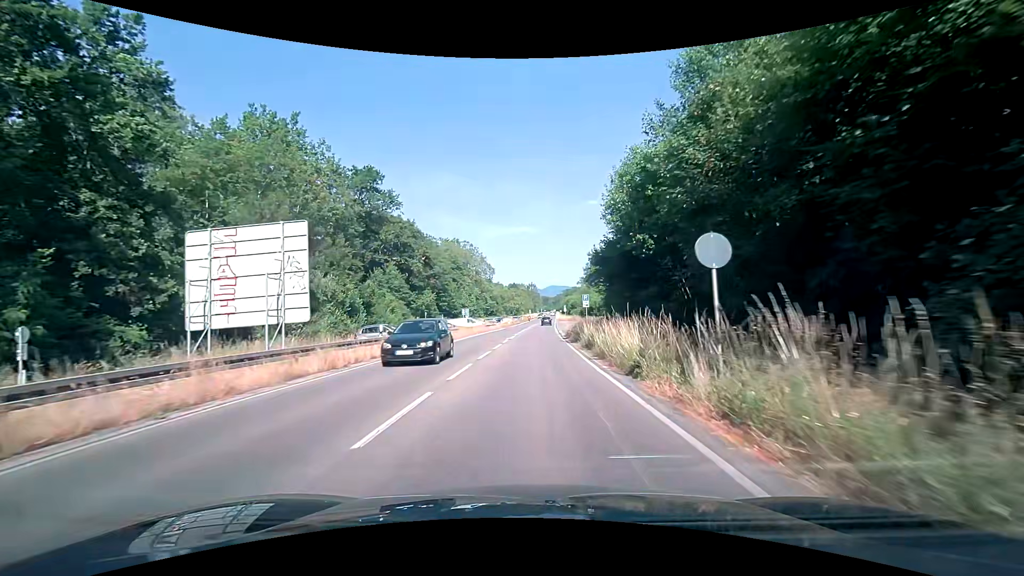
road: primary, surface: asphalt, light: Day
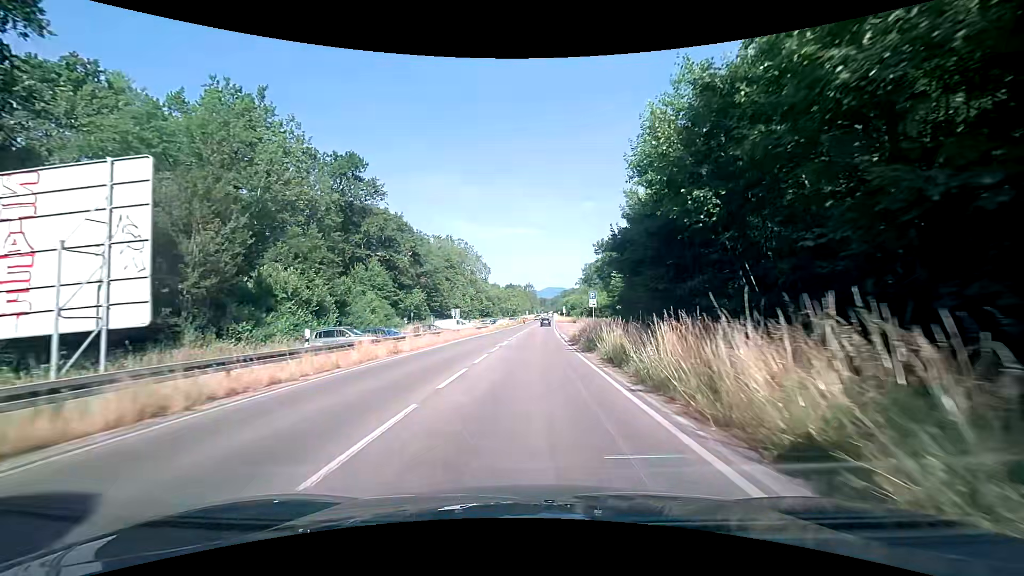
(0.0, +7.2) m; 0°
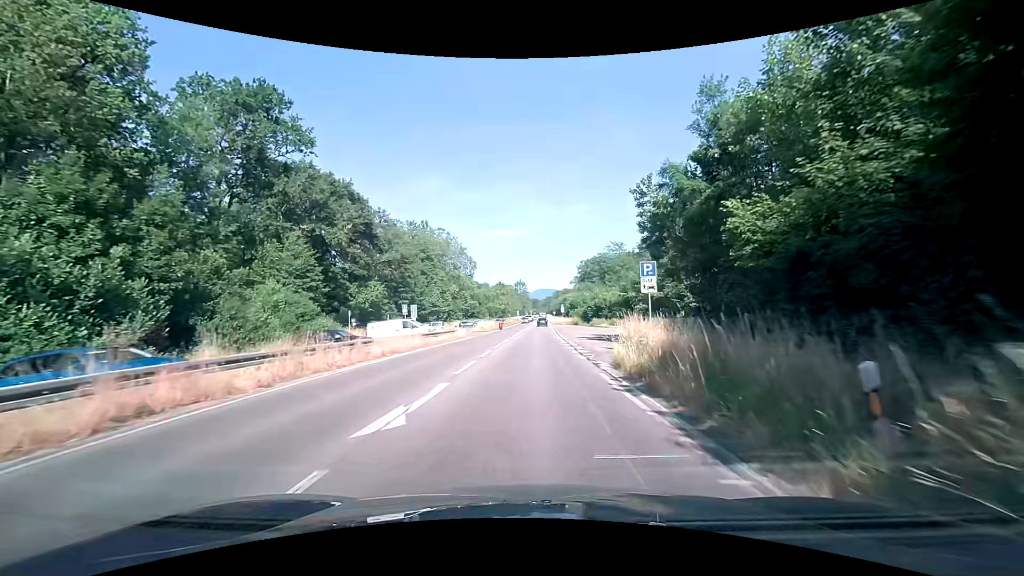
(+0.2, +21.6) m; +1°
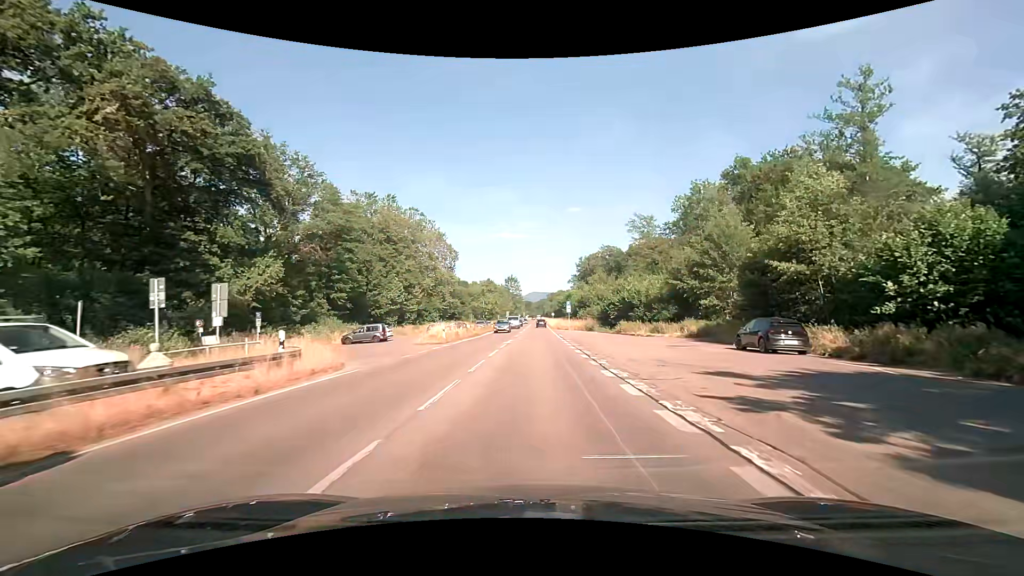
(+0.3, +28.8) m; +1°
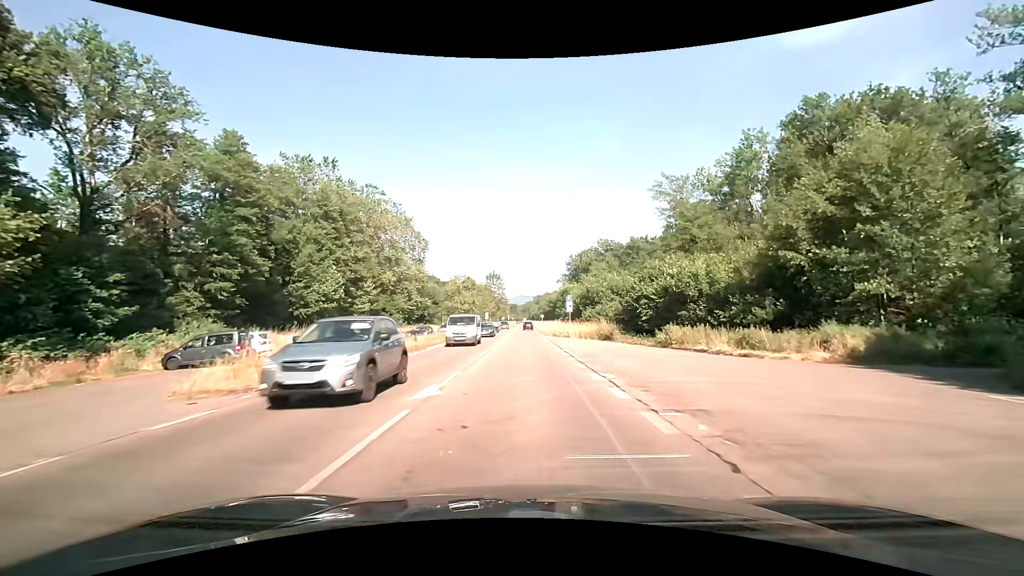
(+0.4, +21.9) m; +2°
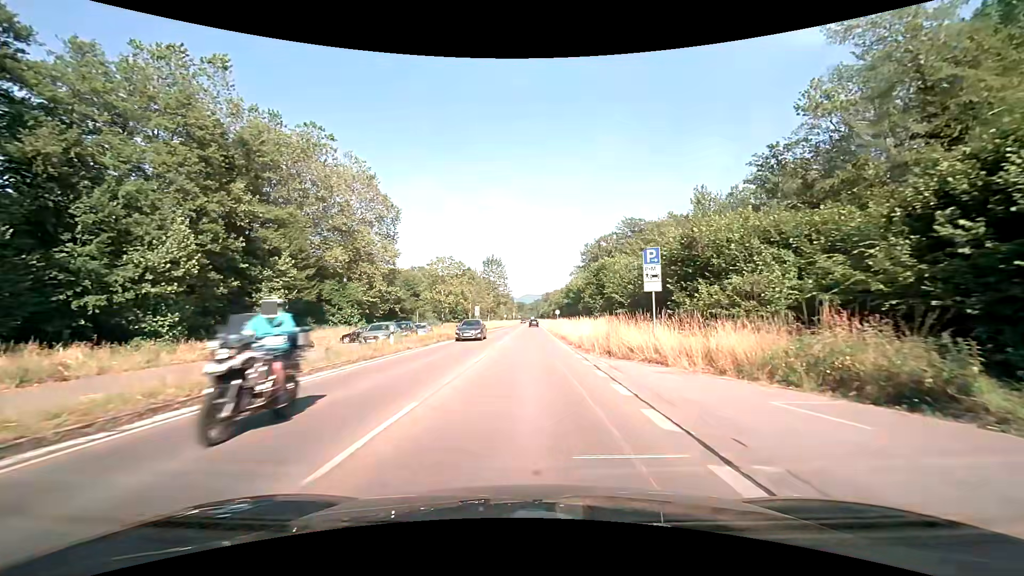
(-0.2, +29.5) m; -1°
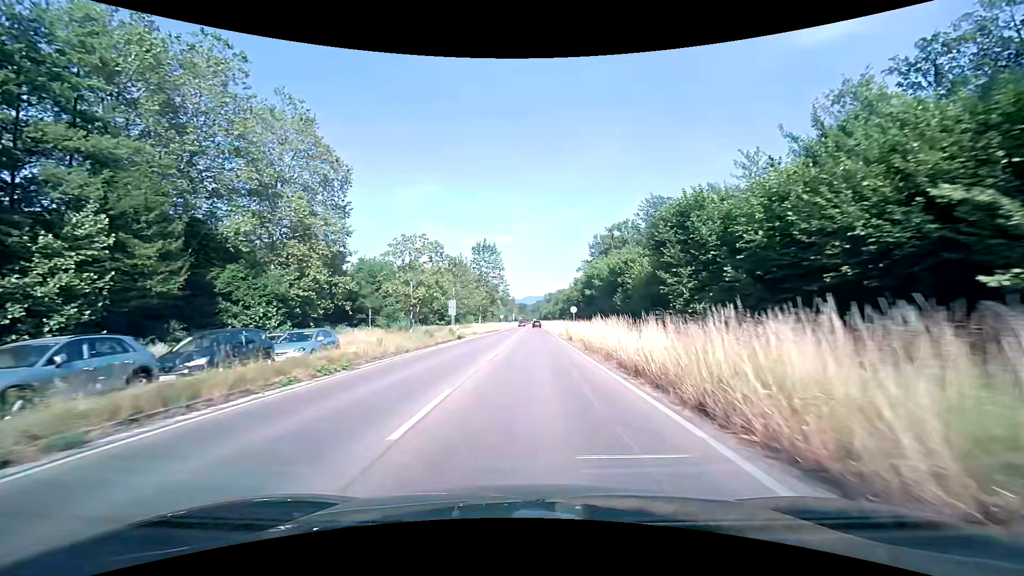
(-0.2, +22.5) m; -1°
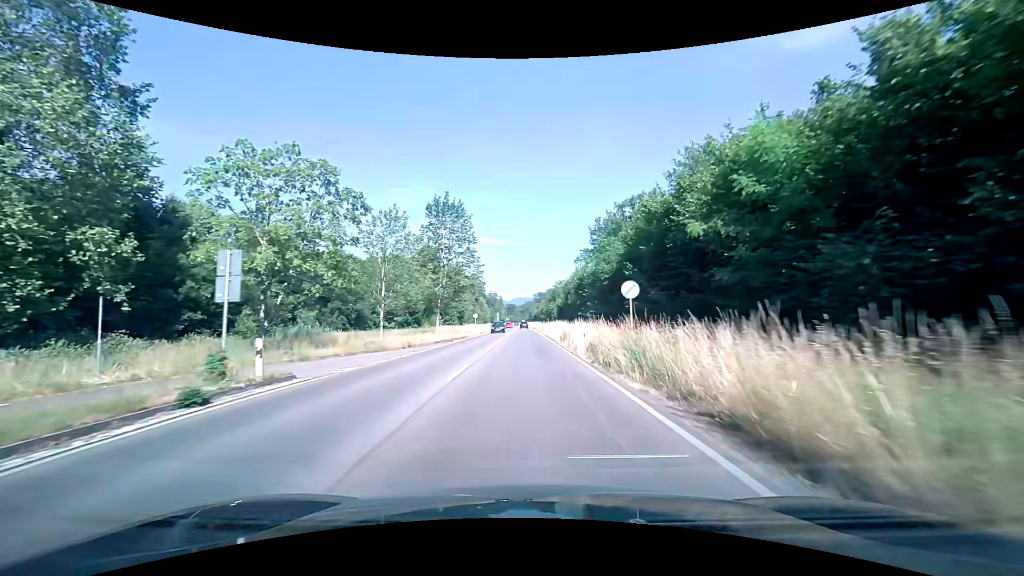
(+0.4, +30.4) m; +1°
(0, +10) (0, +20) (0, +30) (0, +40) (0, +50) (0, +60) (-1, +70) (-1, +80) (-1, +90) (-1, +100) m
